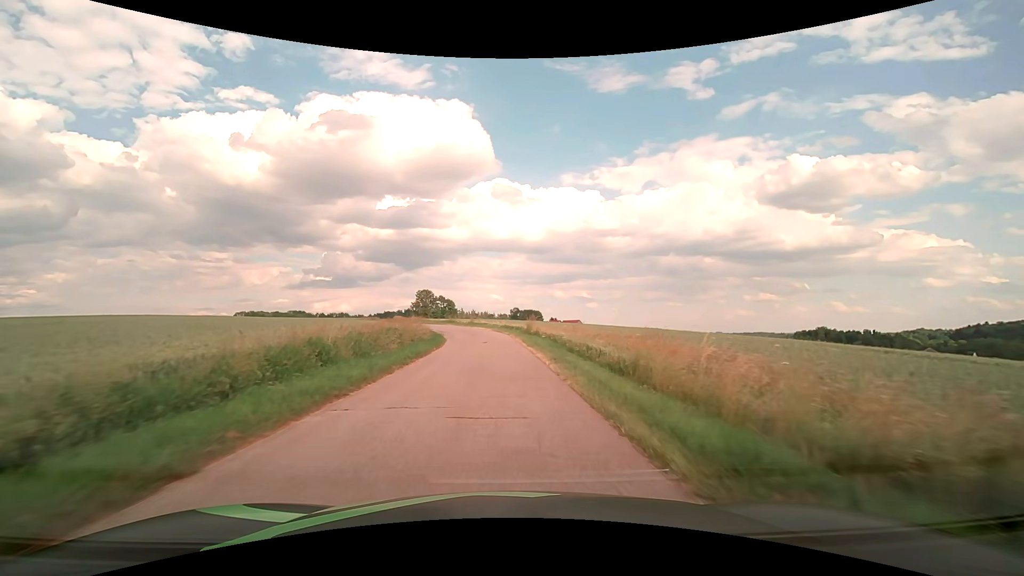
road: unclassified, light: Day
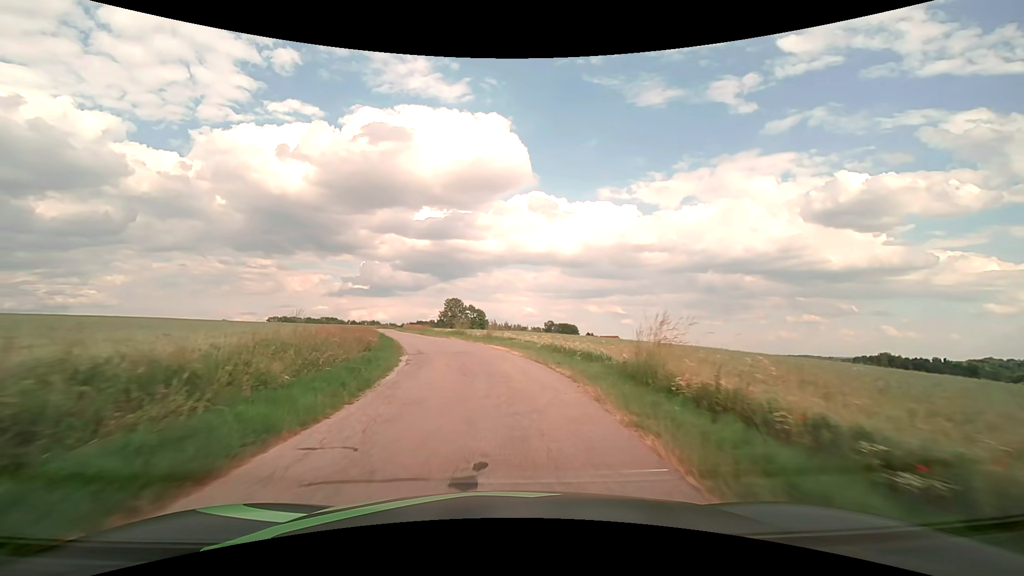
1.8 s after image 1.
(-0.6, +25.2) m; -4°
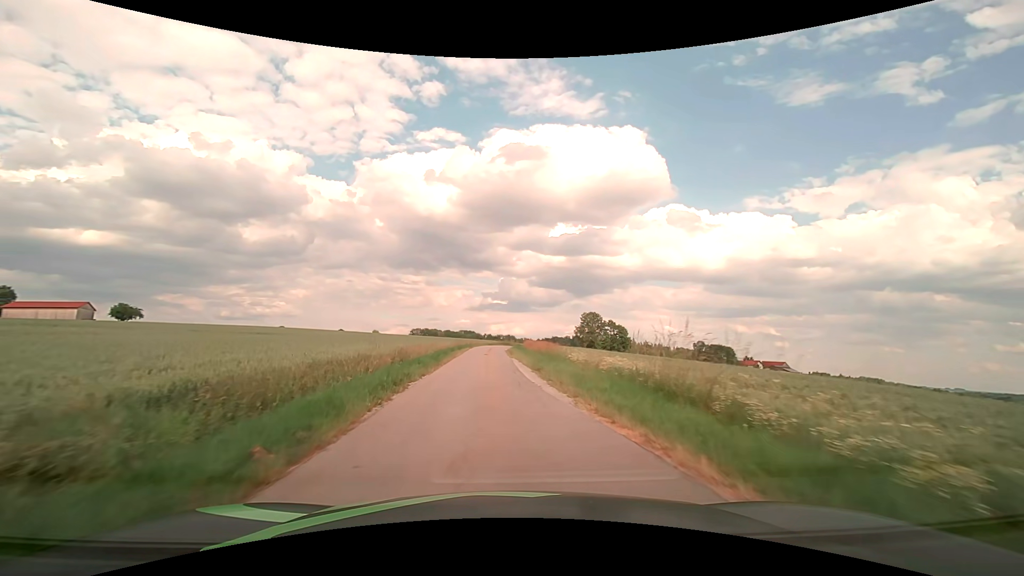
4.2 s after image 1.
(-4.1, +32.0) m; -15°
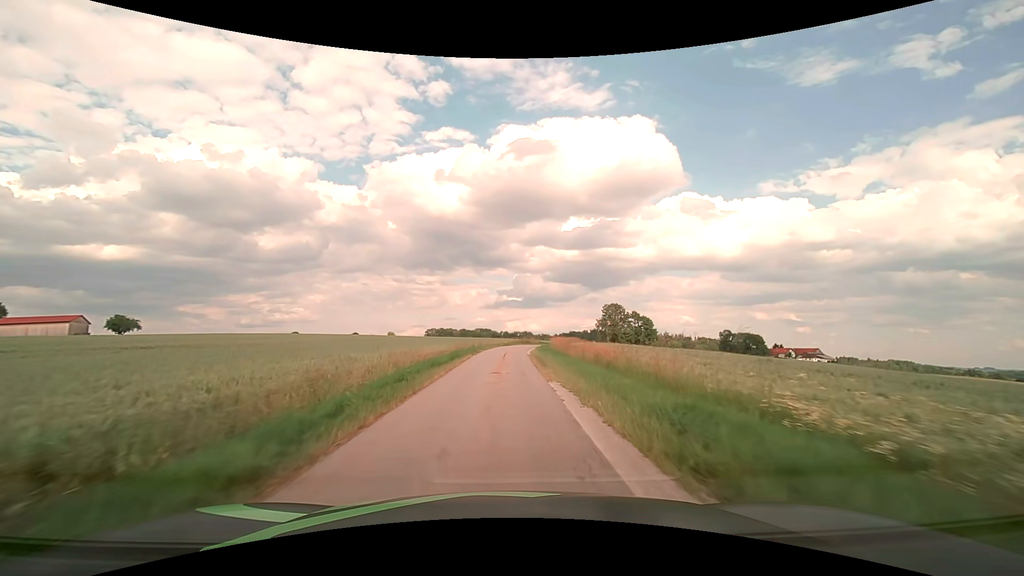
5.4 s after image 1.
(-0.4, +16.6) m; -2°
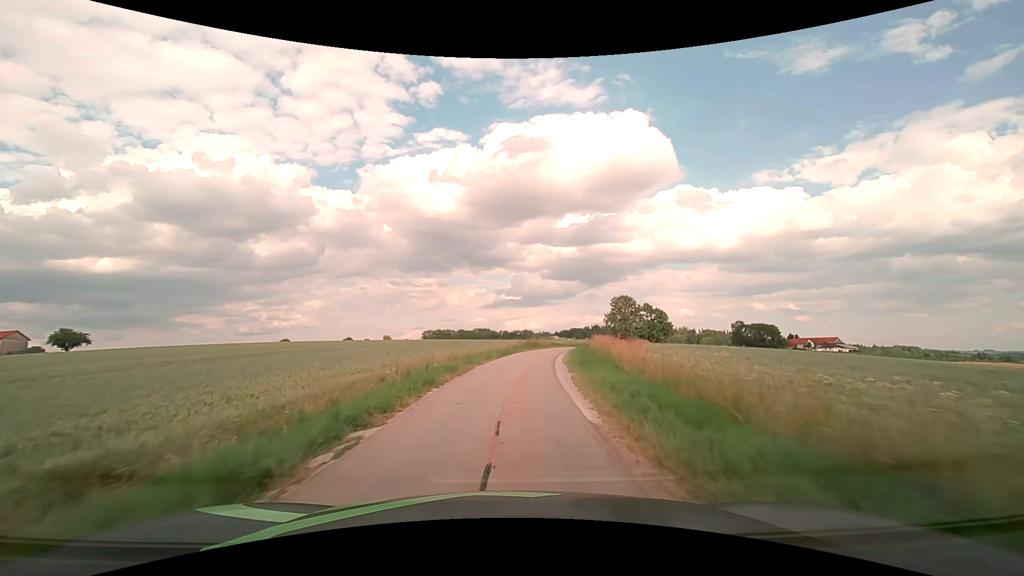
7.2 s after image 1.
(+0.1, +26.1) m; 0°
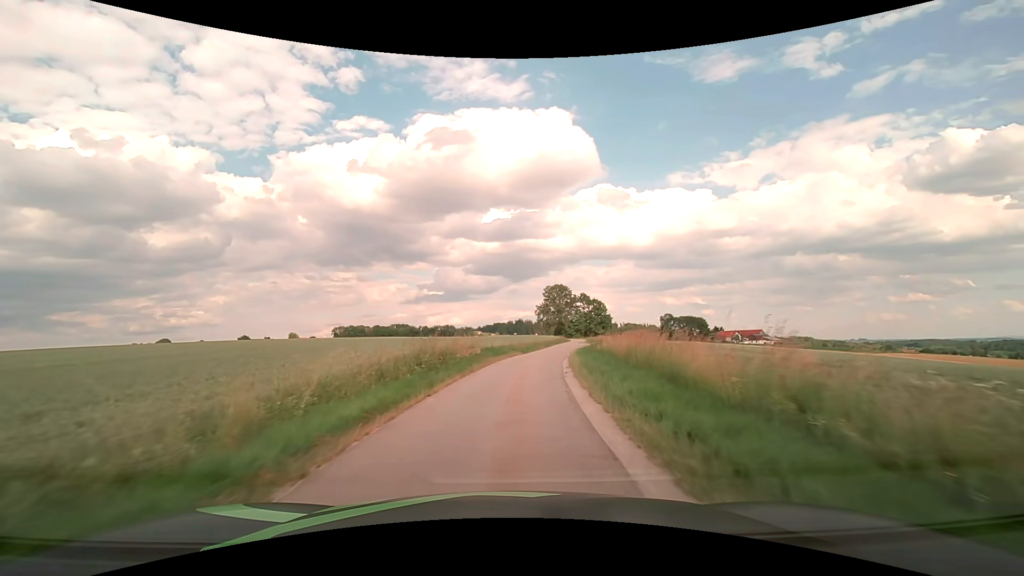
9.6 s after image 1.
(+2.3, +35.7) m; +9°
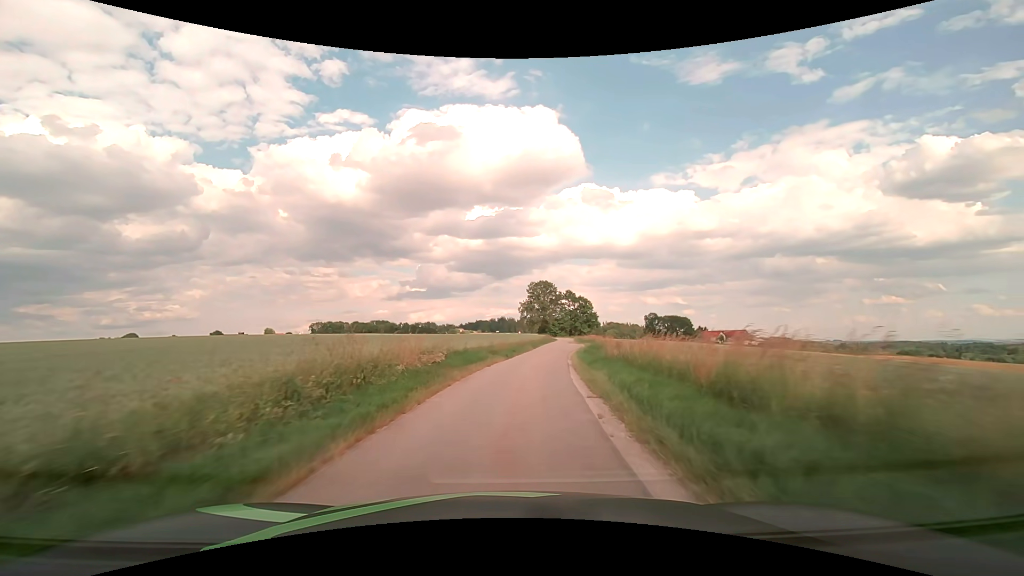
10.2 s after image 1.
(+0.1, +9.0) m; +2°
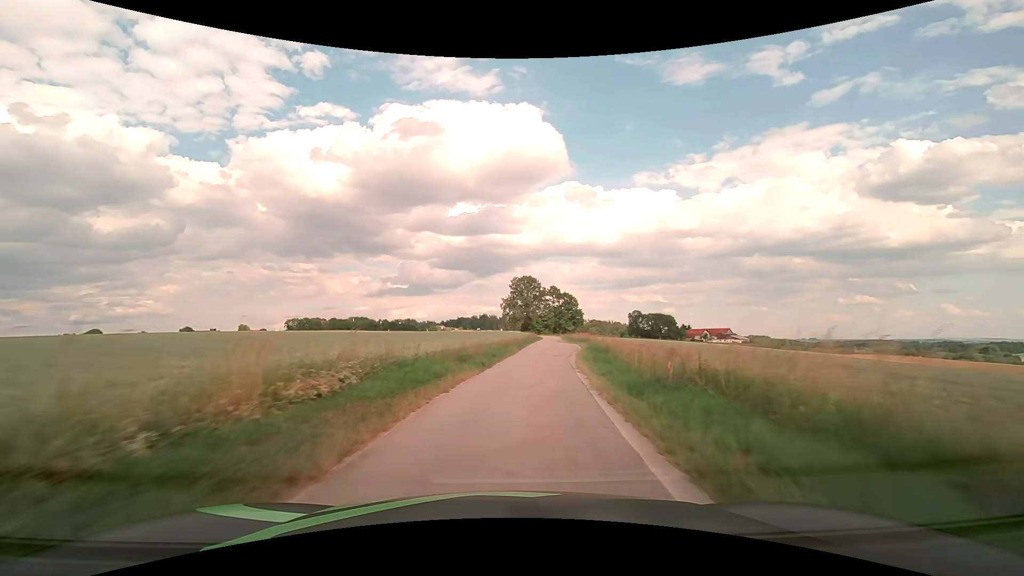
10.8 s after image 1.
(+0.2, +9.1) m; +2°
(0, +10) (+1, +20) (+2, +30) (+3, +40) (+4, +50) (+5, +60) (+6, +70) (+7, +80) (+8, +90) (+9, +100) m
